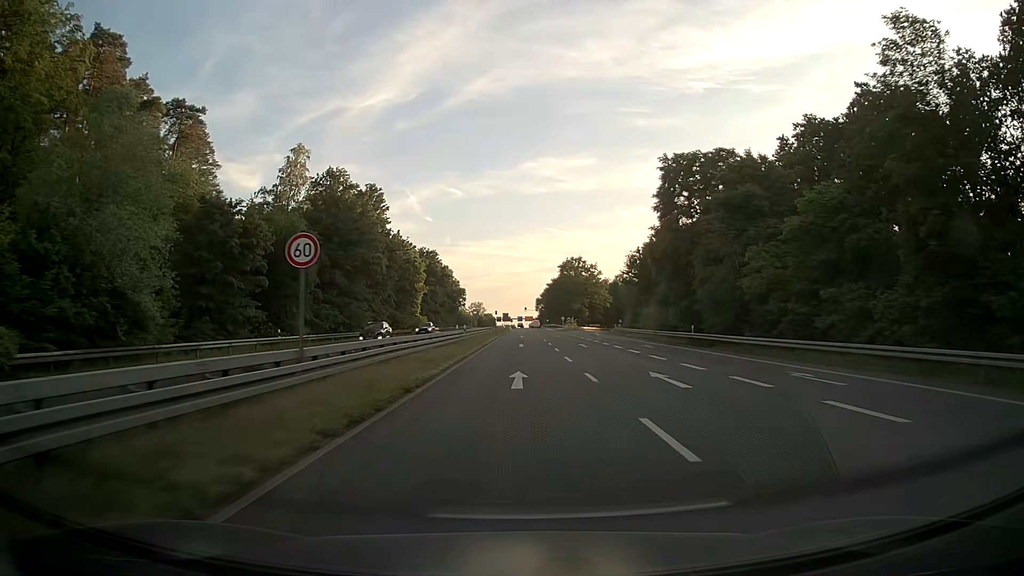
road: secondary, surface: asphalt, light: Day
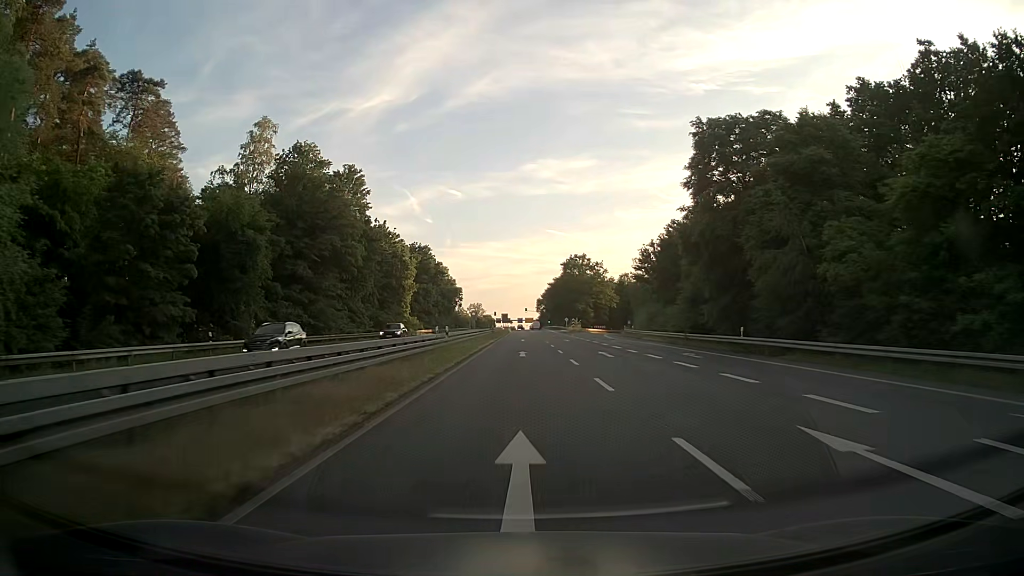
(0.0, +10.7) m; 0°
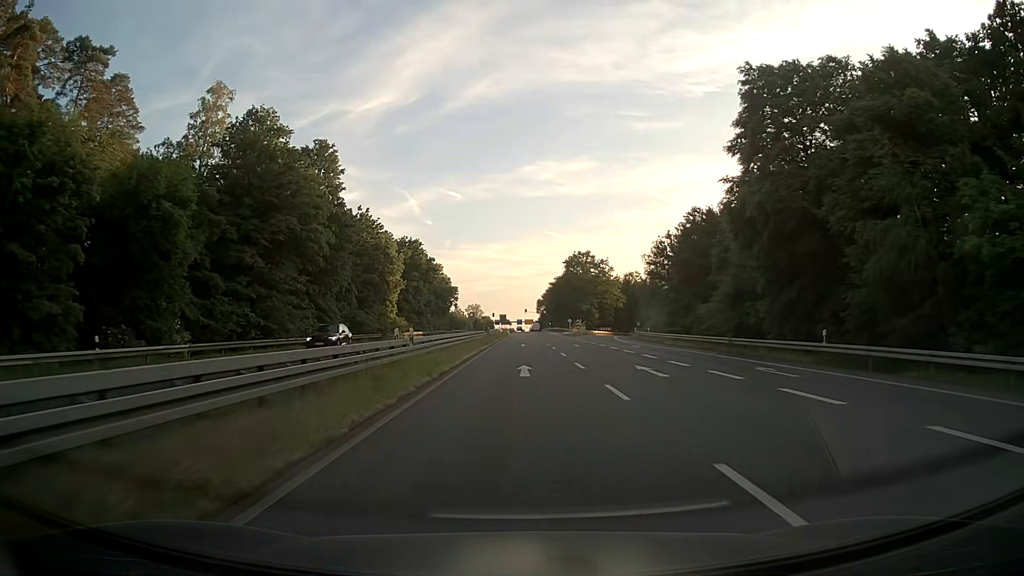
(0.0, +10.5) m; 0°
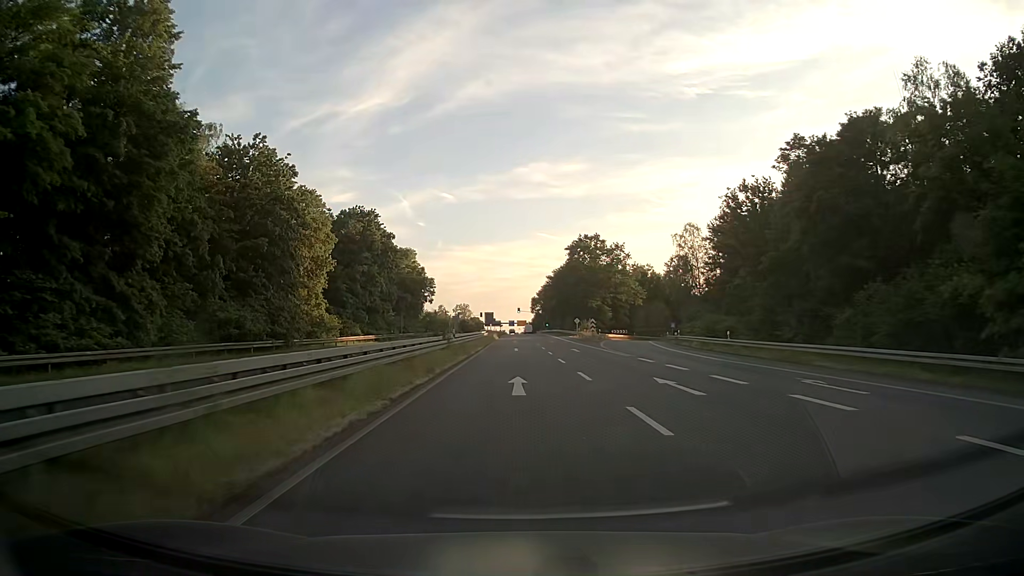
(+0.2, +30.7) m; +1°
